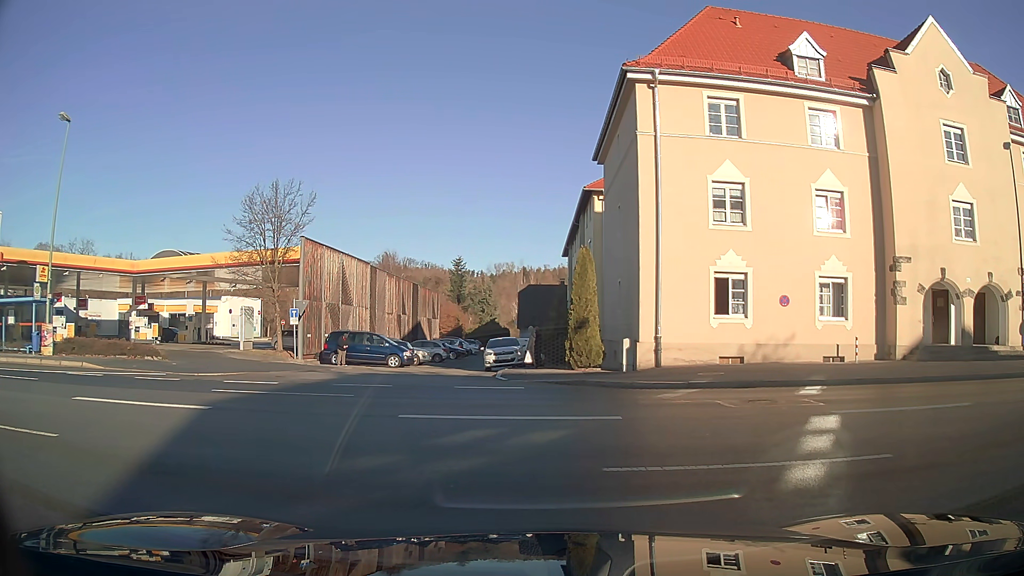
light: Day
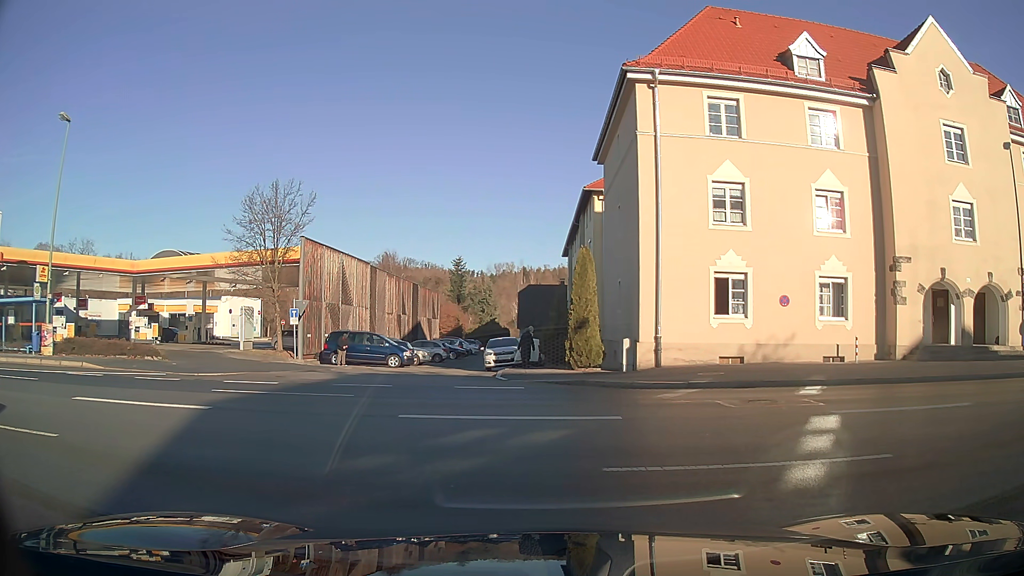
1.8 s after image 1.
(0.0, 0.0) m; 0°
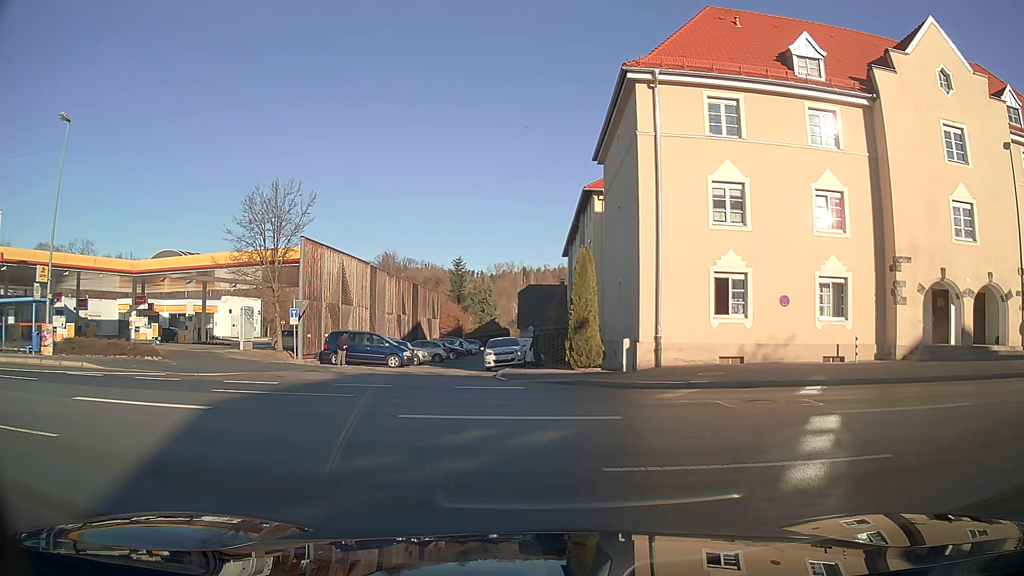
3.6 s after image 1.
(0.0, 0.0) m; 0°
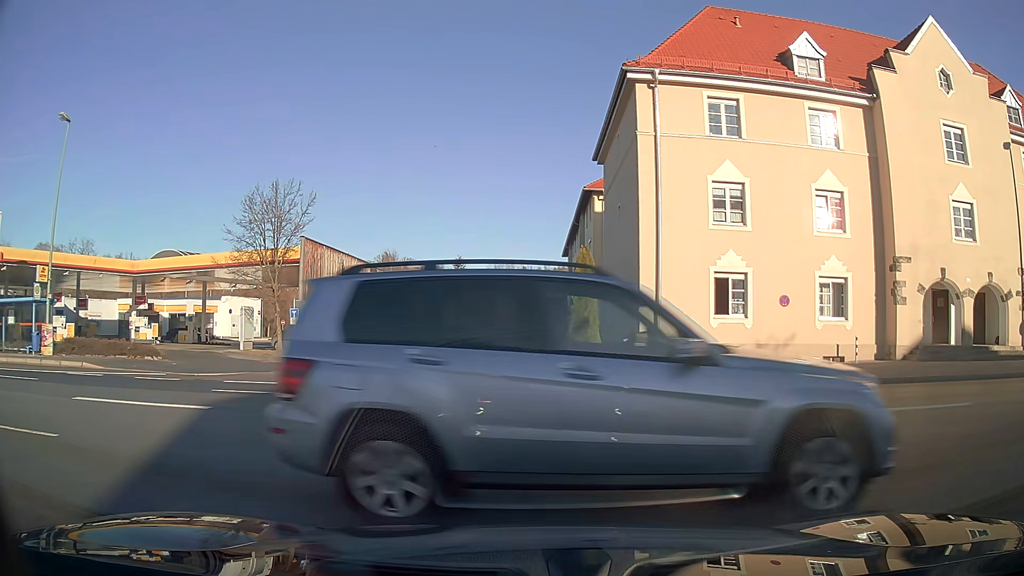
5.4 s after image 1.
(0.0, 0.0) m; 0°
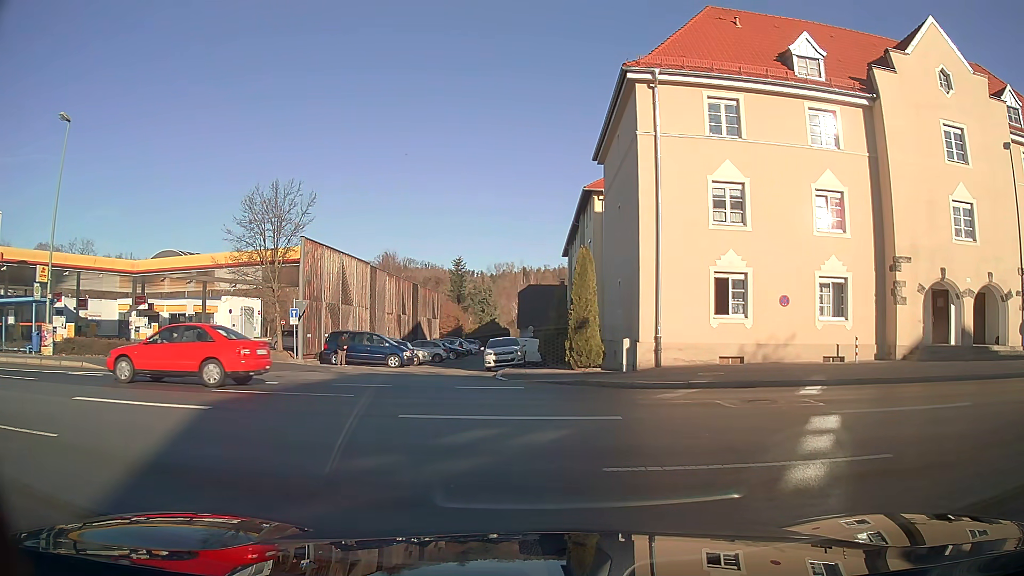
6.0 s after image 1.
(0.0, 0.0) m; 0°
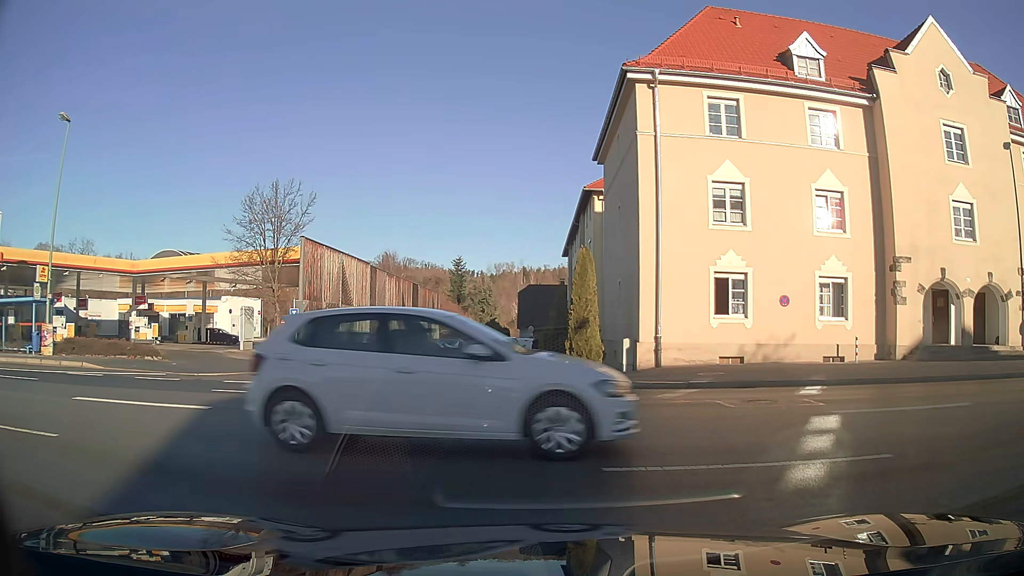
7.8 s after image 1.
(0.0, 0.0) m; 0°
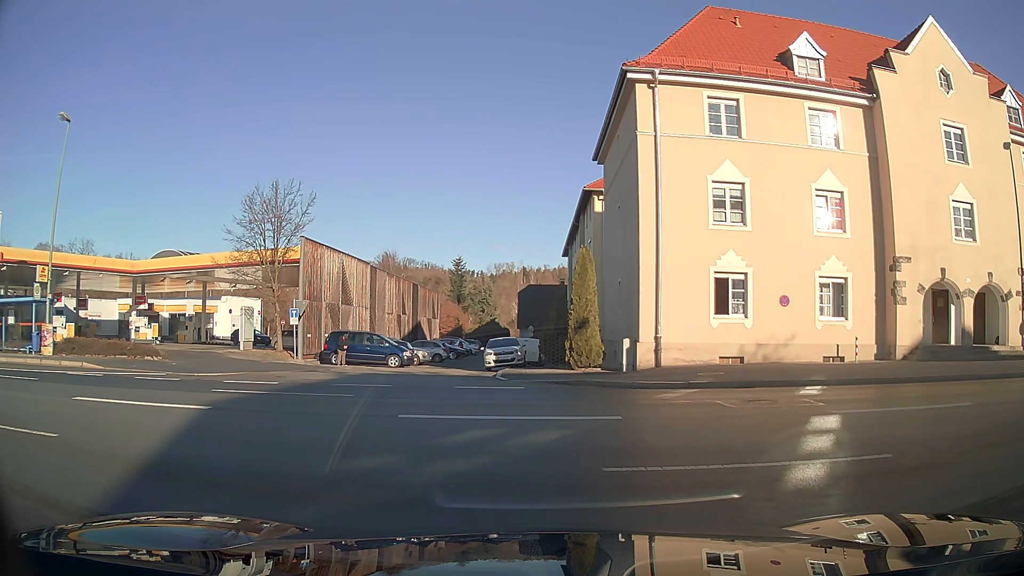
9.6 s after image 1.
(0.0, 0.0) m; 0°
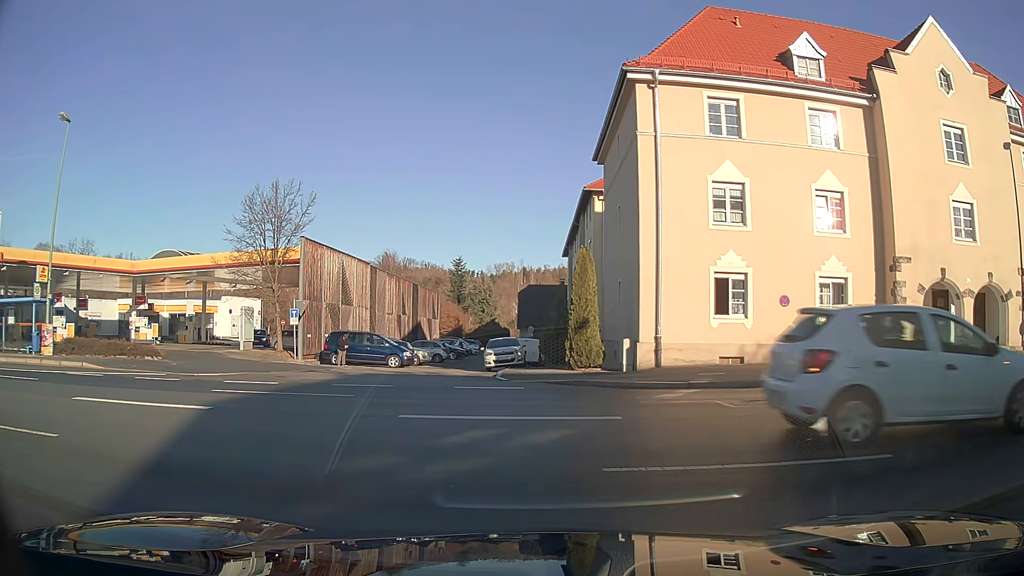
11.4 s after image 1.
(0.0, 0.0) m; 0°
